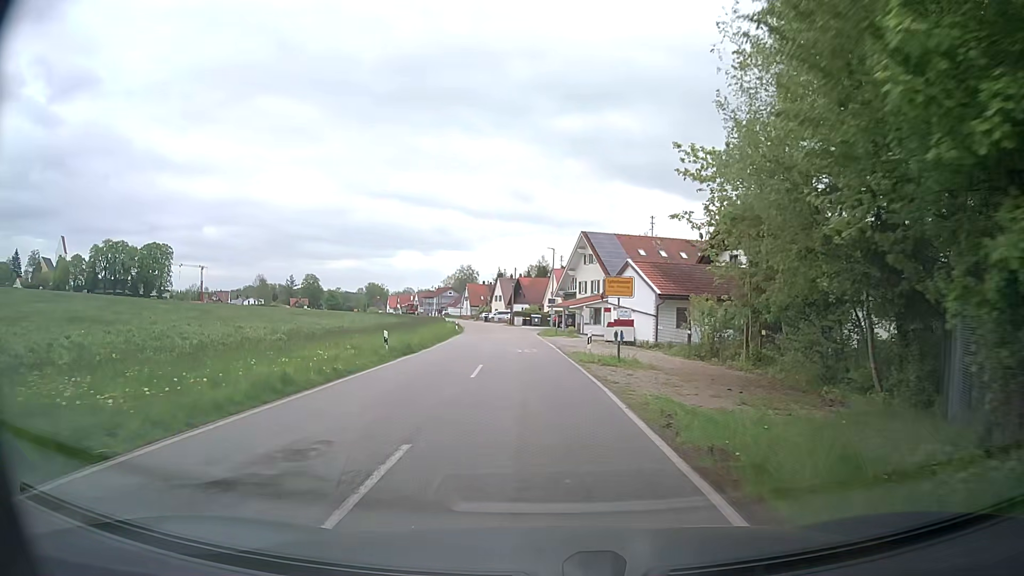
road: tertiary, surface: asphalt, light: Day
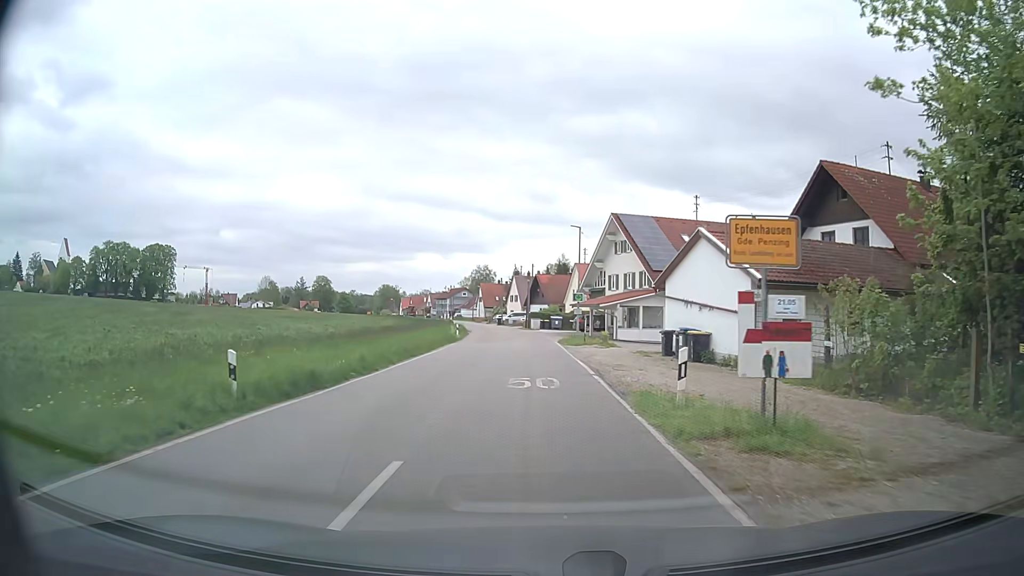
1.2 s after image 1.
(-0.2, +13.0) m; -2°
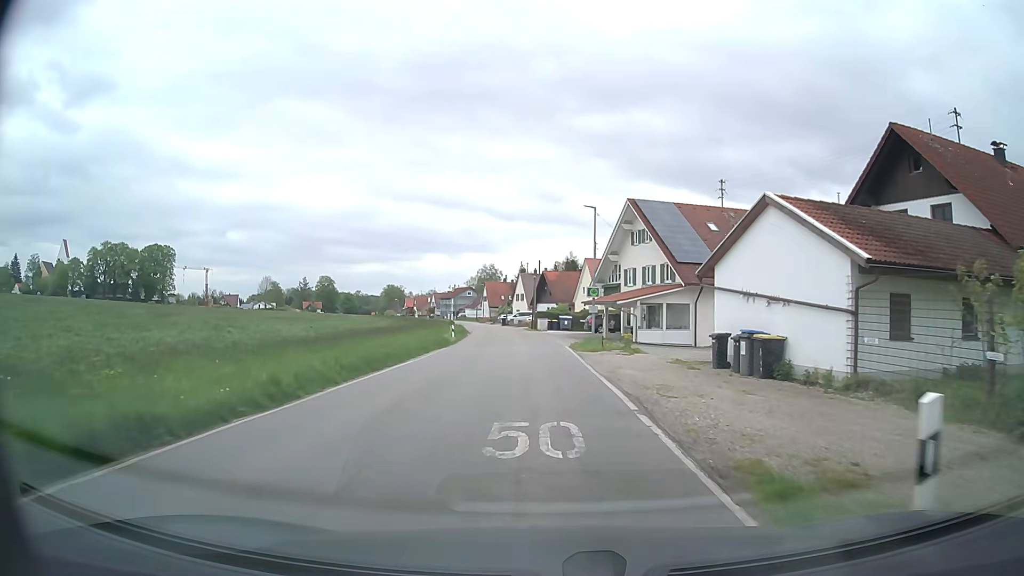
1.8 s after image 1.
(0.0, +6.6) m; -1°
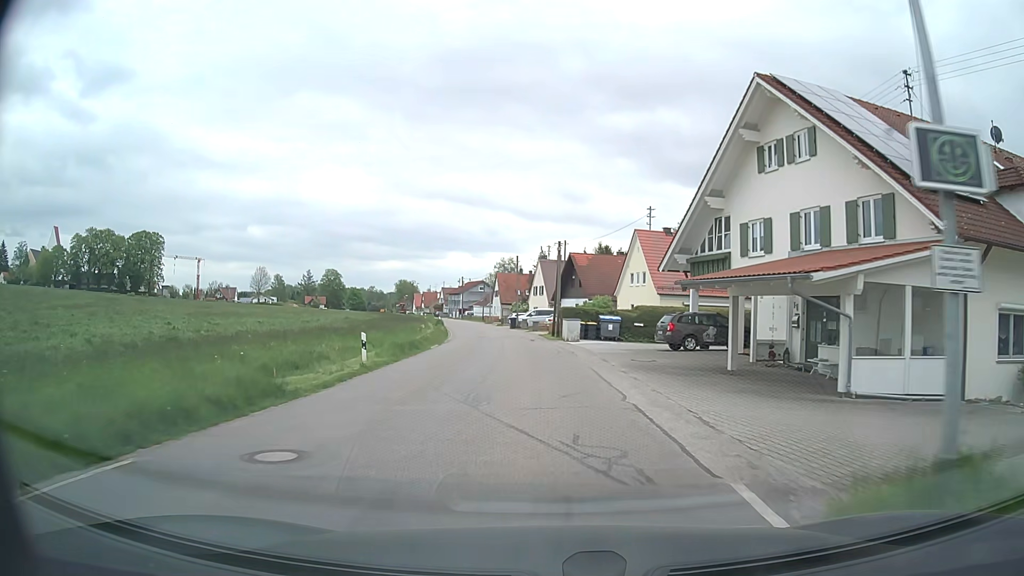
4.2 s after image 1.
(-0.3, +26.9) m; -1°
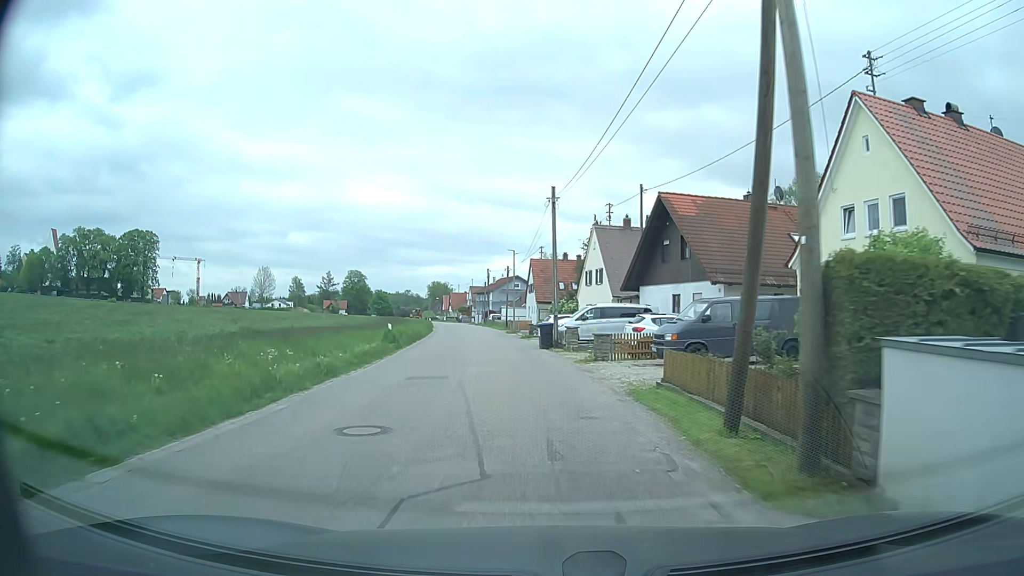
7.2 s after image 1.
(-1.3, +33.9) m; -4°
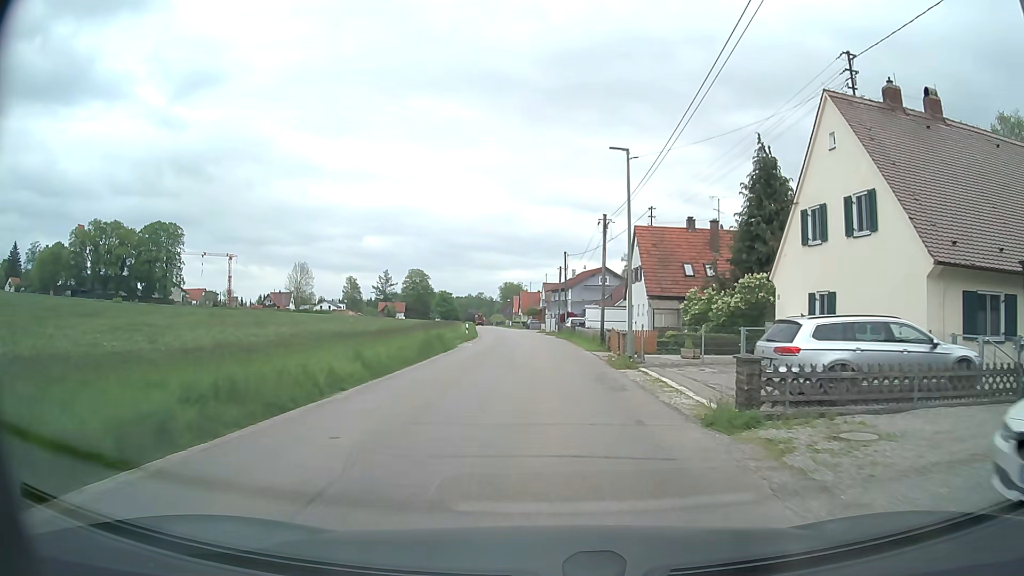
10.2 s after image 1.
(-2.5, +32.2) m; -7°
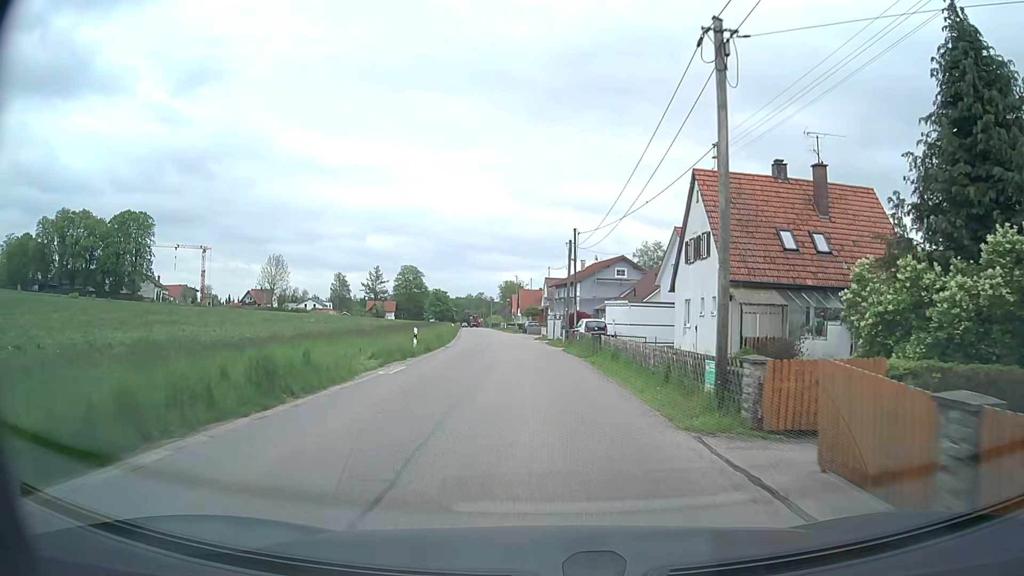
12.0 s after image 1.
(+0.1, +19.5) m; 0°
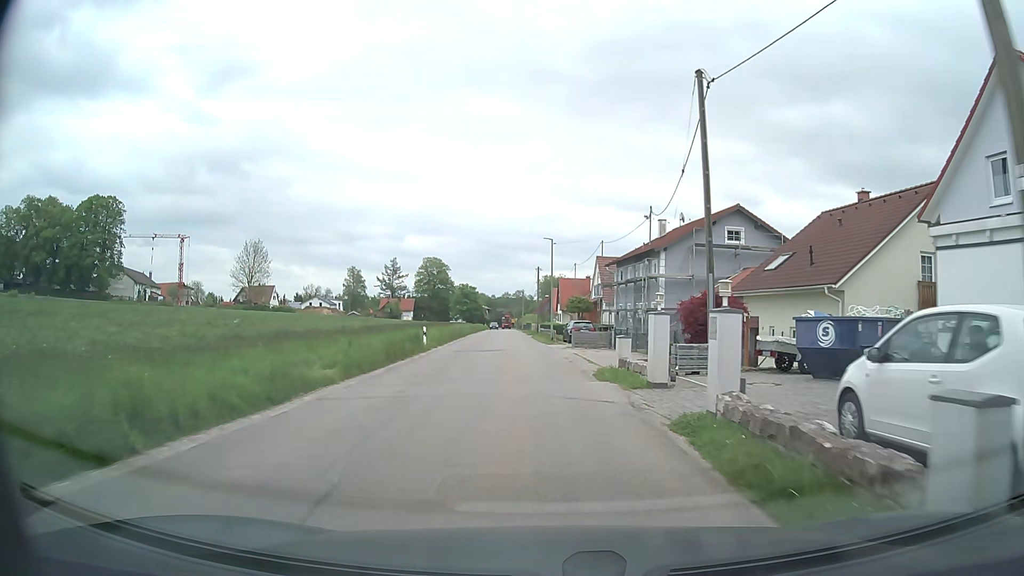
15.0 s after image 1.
(-0.9, +33.8) m; -4°
(0, +10) (0, +20) (-1, +30) (-1, +40) (-2, +50) (-2, +60) (-3, +70) (-3, +80) (-4, +90) (-4, +100) m
